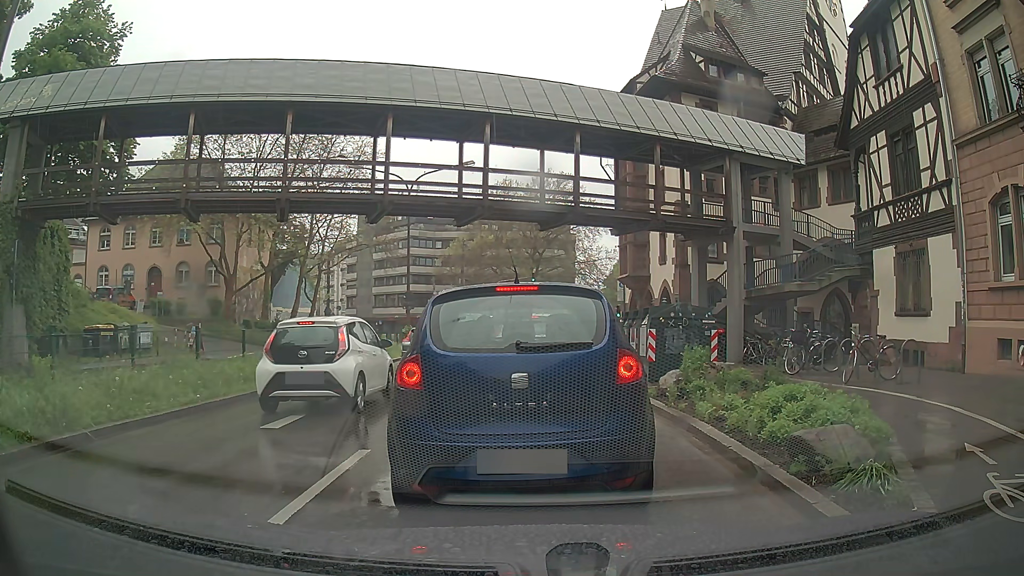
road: primary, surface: asphalt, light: Day
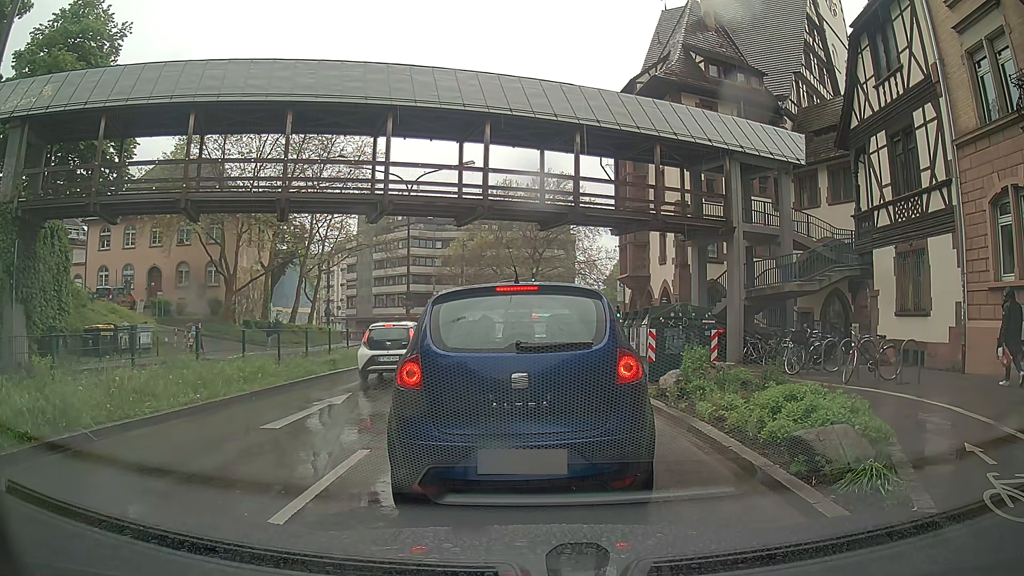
(0.0, 0.0) m; 0°
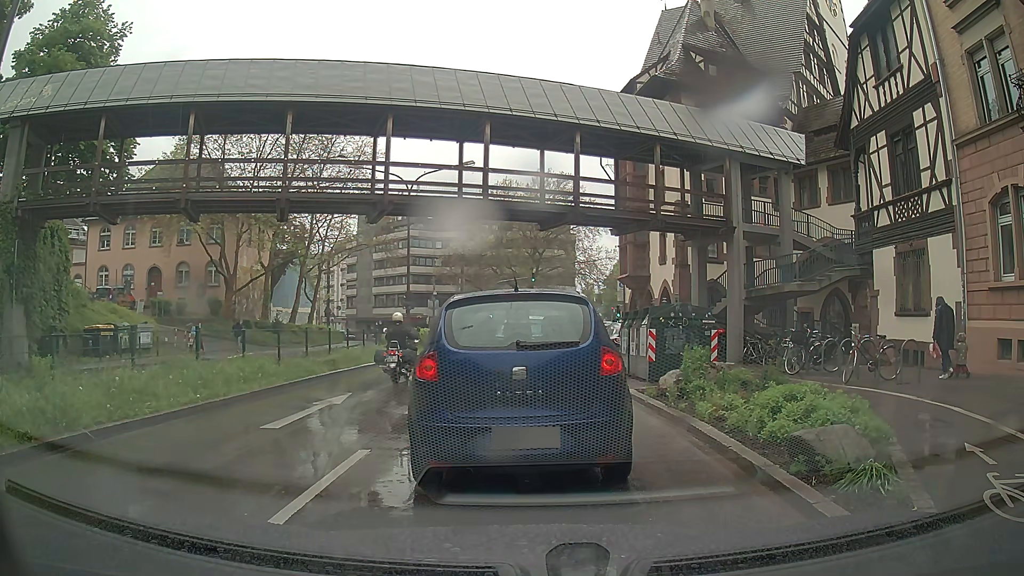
(0.0, 0.0) m; 0°
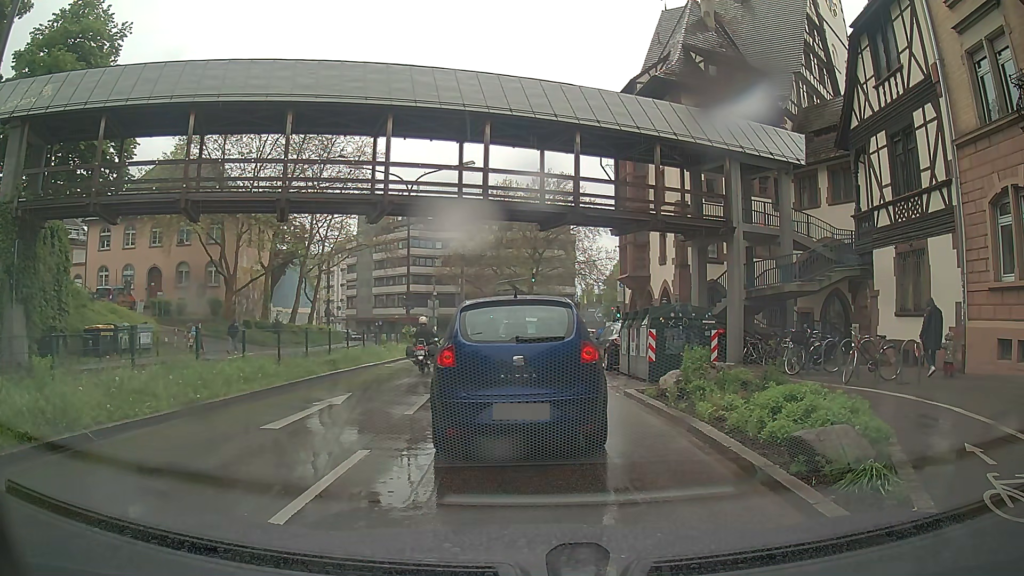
(0.0, 0.0) m; 0°
